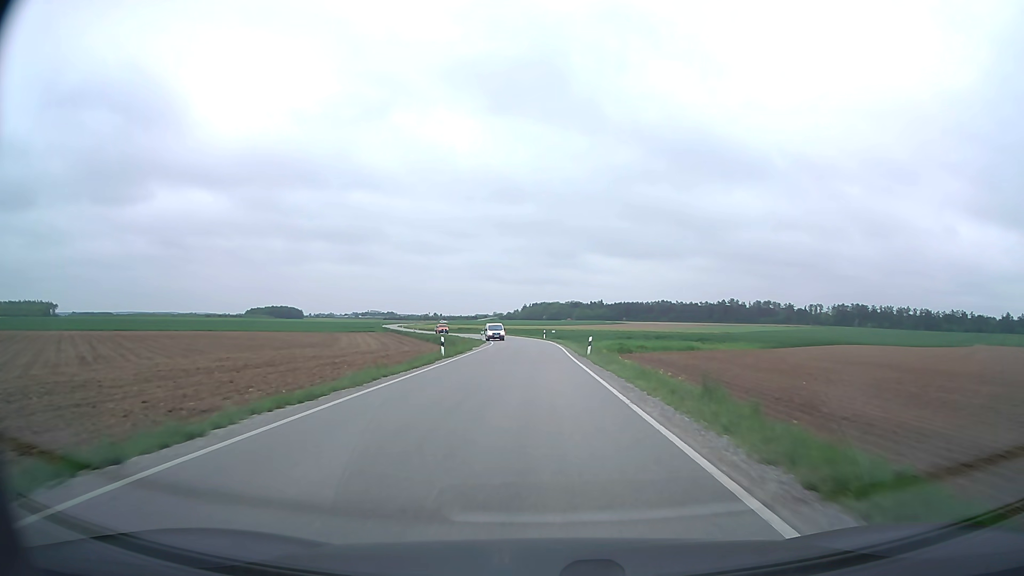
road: secondary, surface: asphalt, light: Day
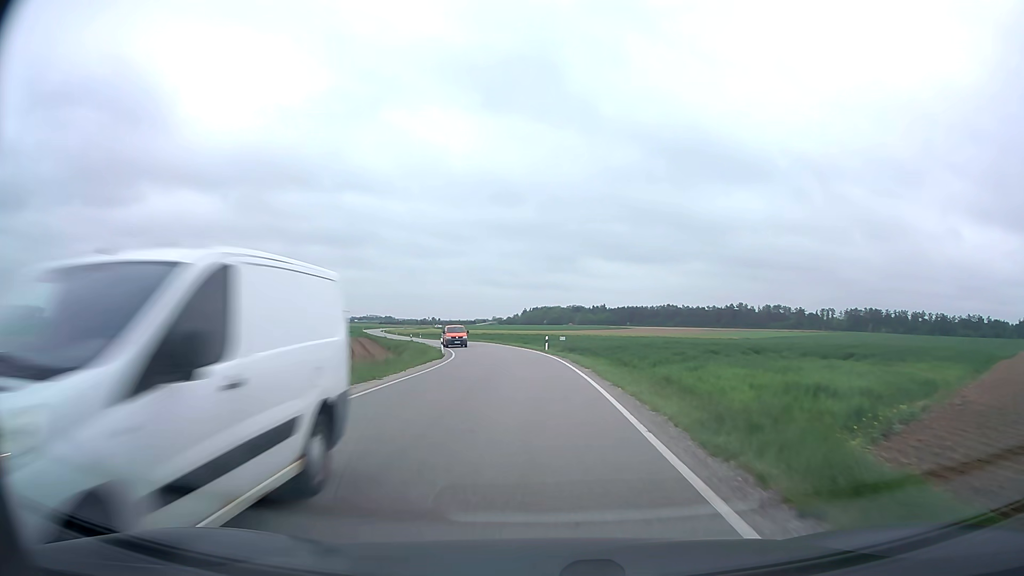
(0.0, +29.9) m; 0°
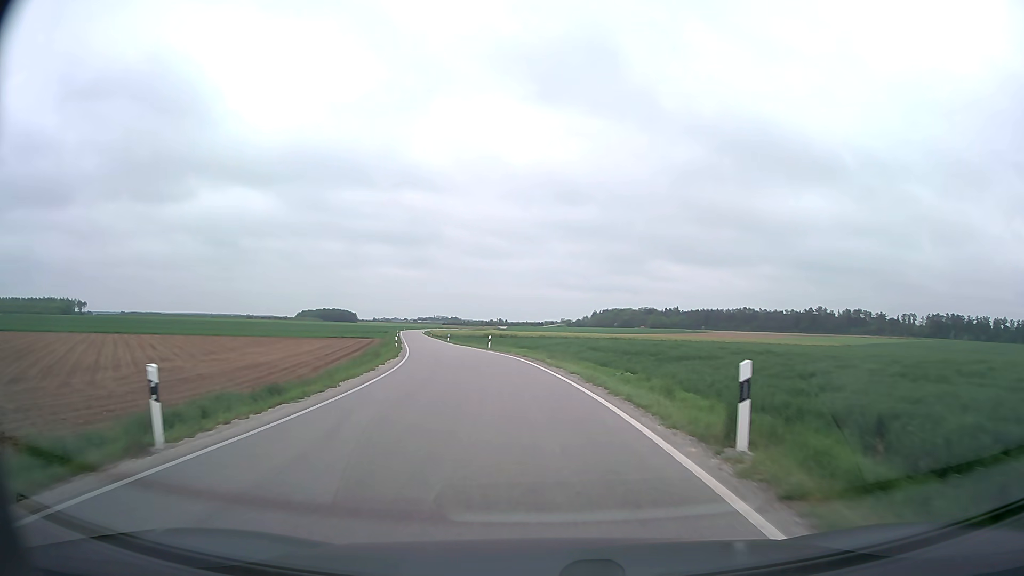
(-0.9, +37.9) m; -5°
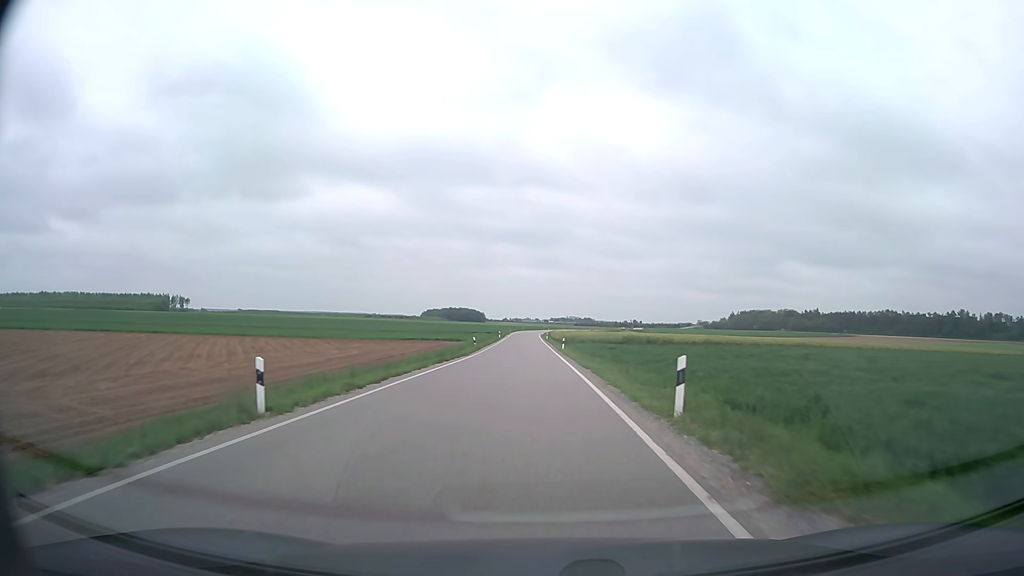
(-3.7, +39.0) m; -11°
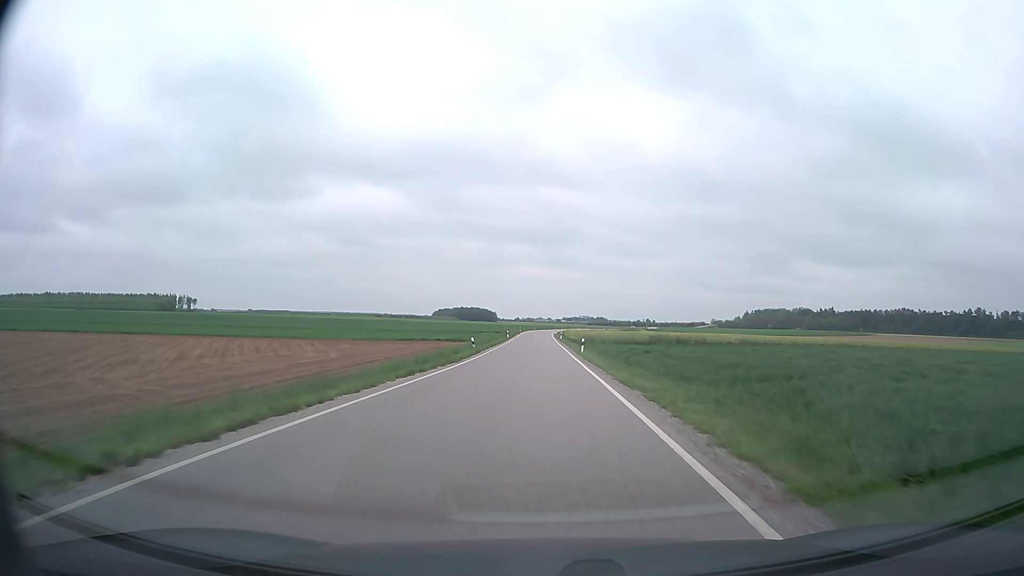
(-0.2, +10.1) m; -1°
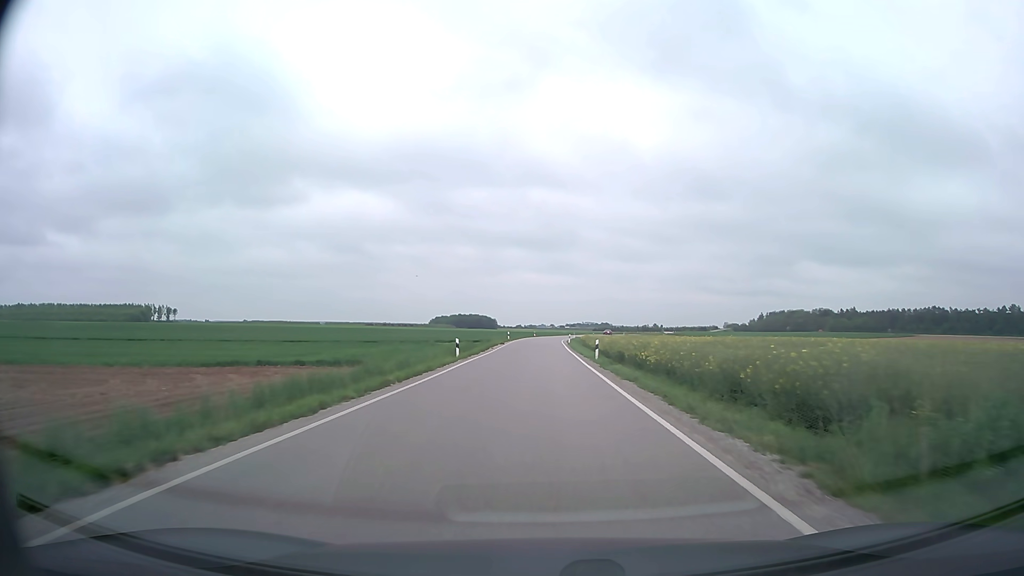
(-0.3, +52.8) m; 0°
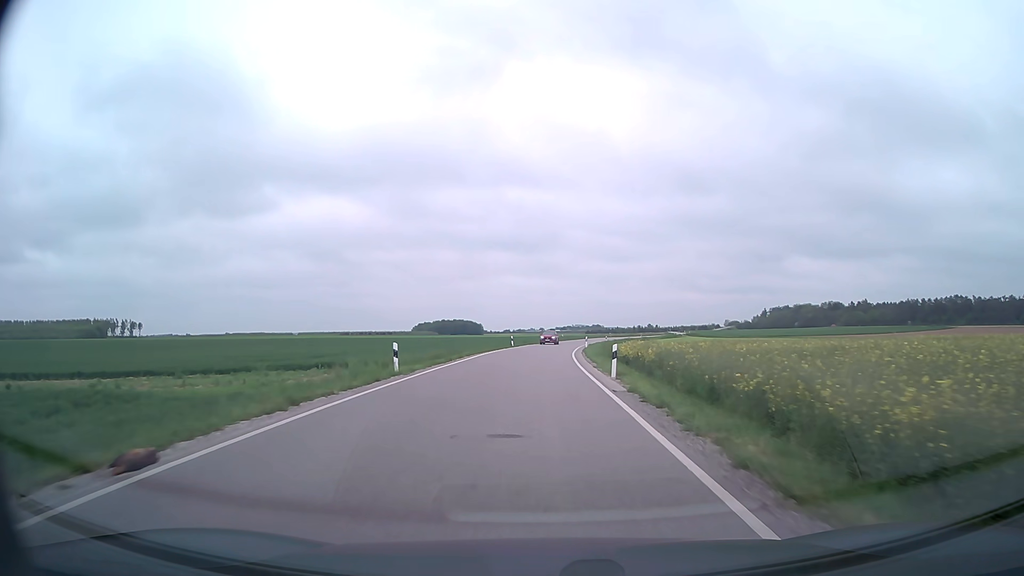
(+0.4, +54.0) m; +1°
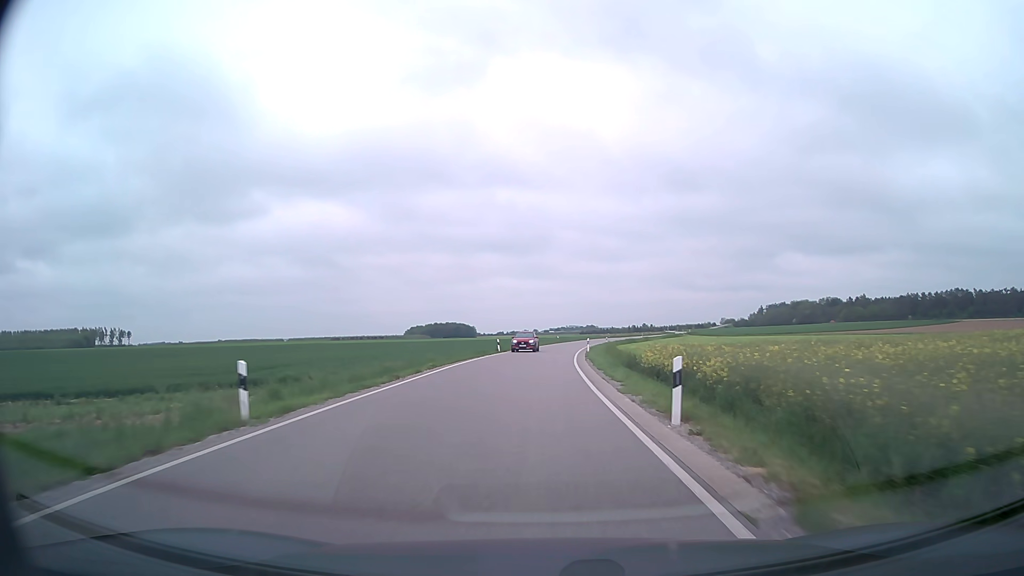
(+0.1, +10.6) m; +1°
(0, +10) (0, +20) (0, +30) (0, +40) (+1, +50) (+2, +60) (+3, +70) (+4, +80) (+5, +90) (+7, +100) m
